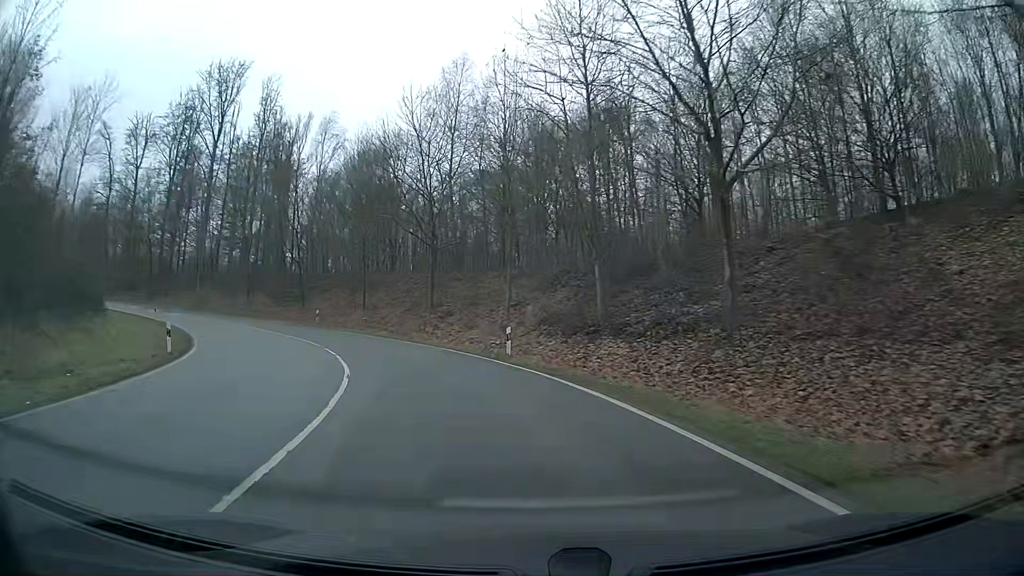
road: primary_link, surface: asphalt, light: Day
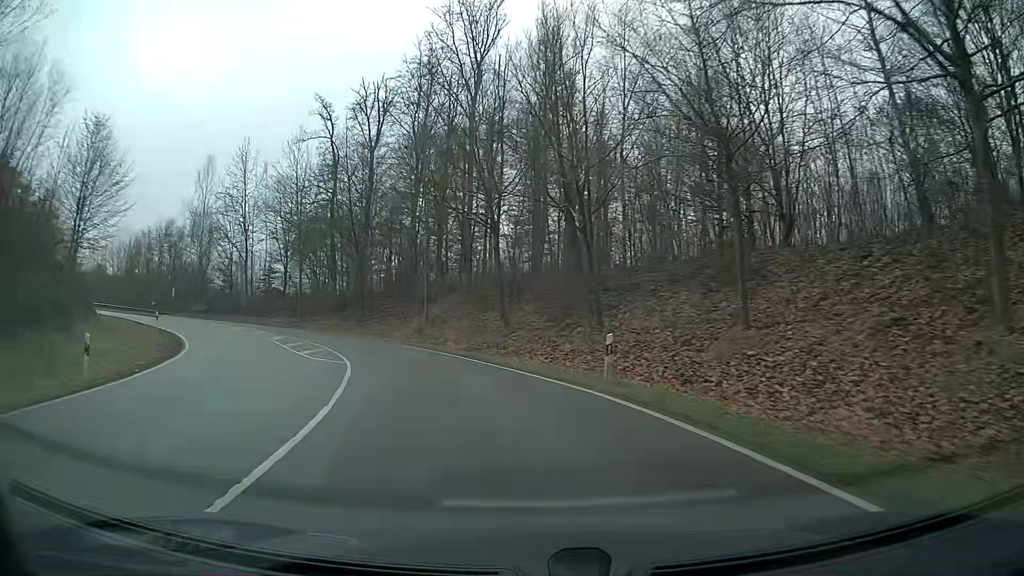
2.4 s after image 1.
(-7.7, +29.4) m; -30°
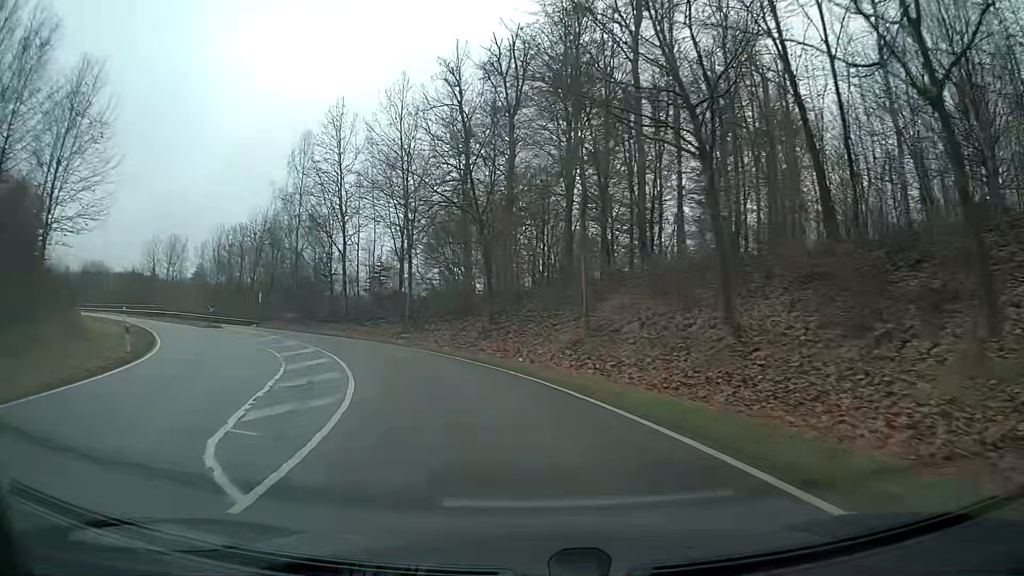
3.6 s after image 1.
(-2.0, +15.5) m; -15°
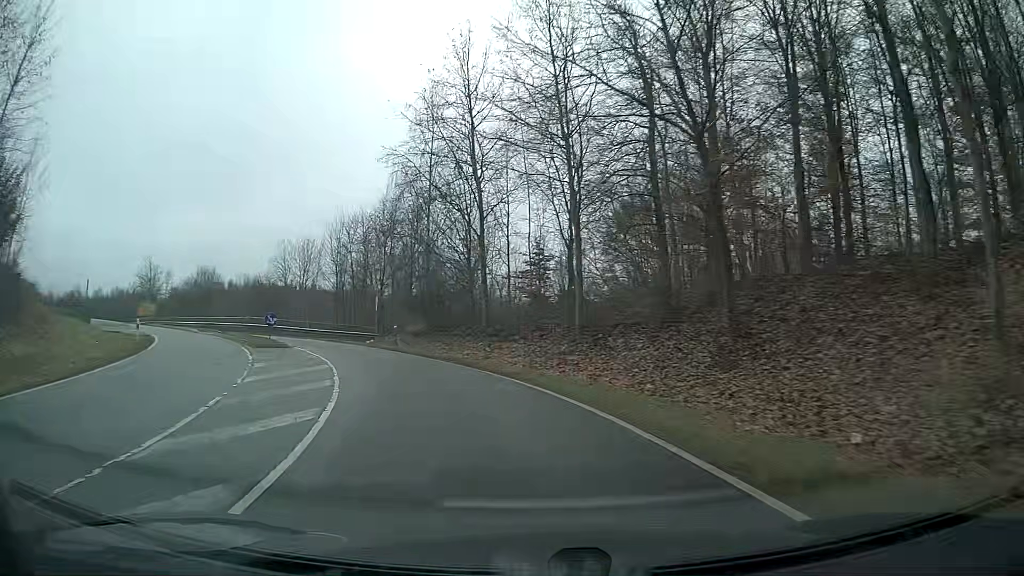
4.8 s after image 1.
(-2.1, +15.4) m; -16°
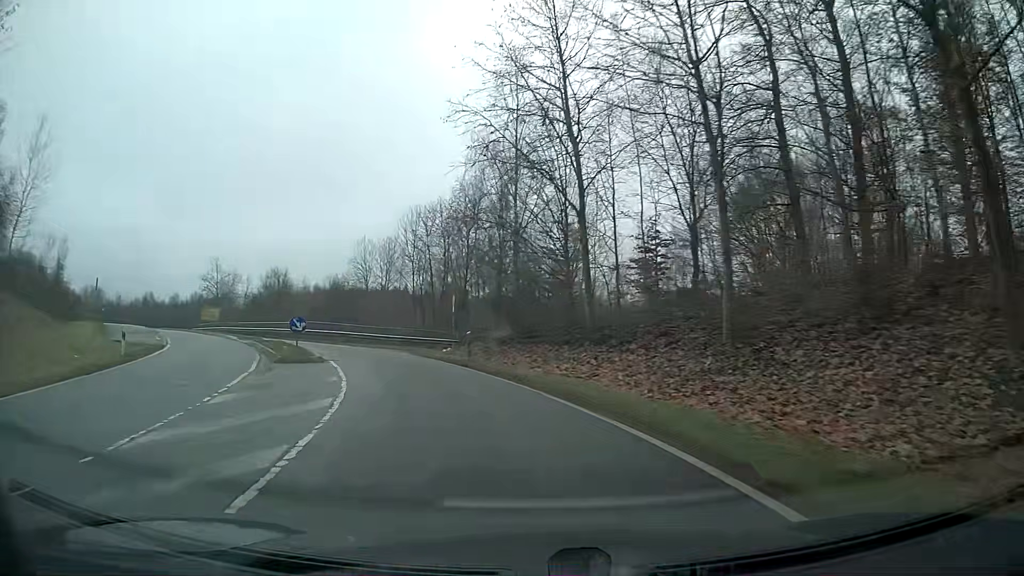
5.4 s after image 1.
(-0.5, +7.6) m; -8°
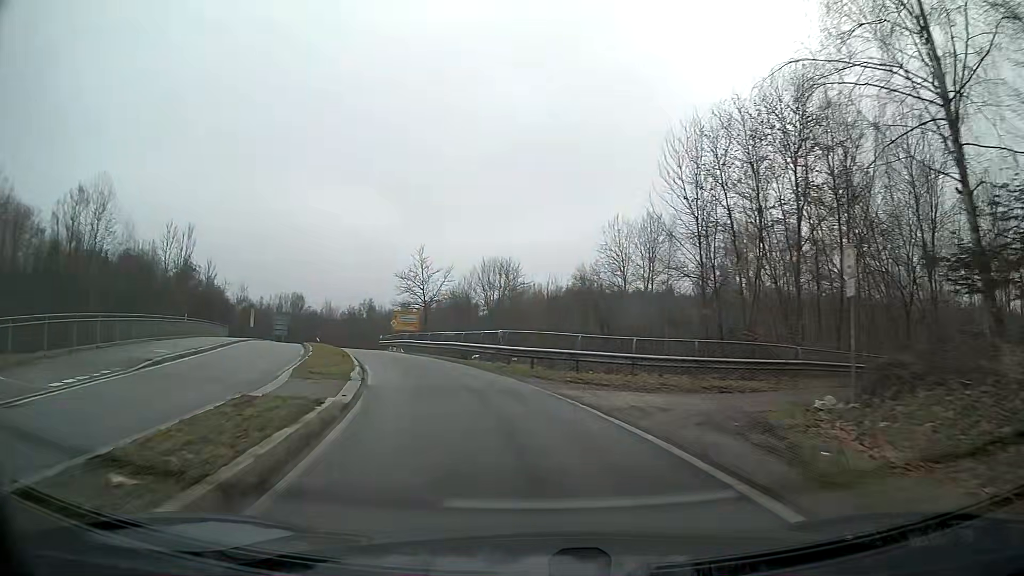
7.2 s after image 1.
(-4.3, +22.2) m; -21°
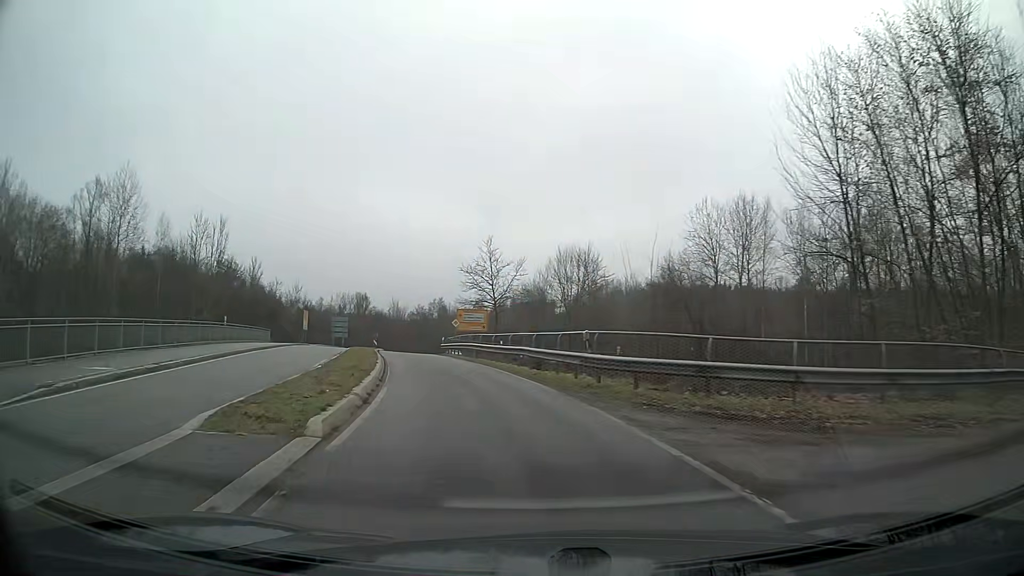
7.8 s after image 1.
(-0.4, +7.7) m; -6°
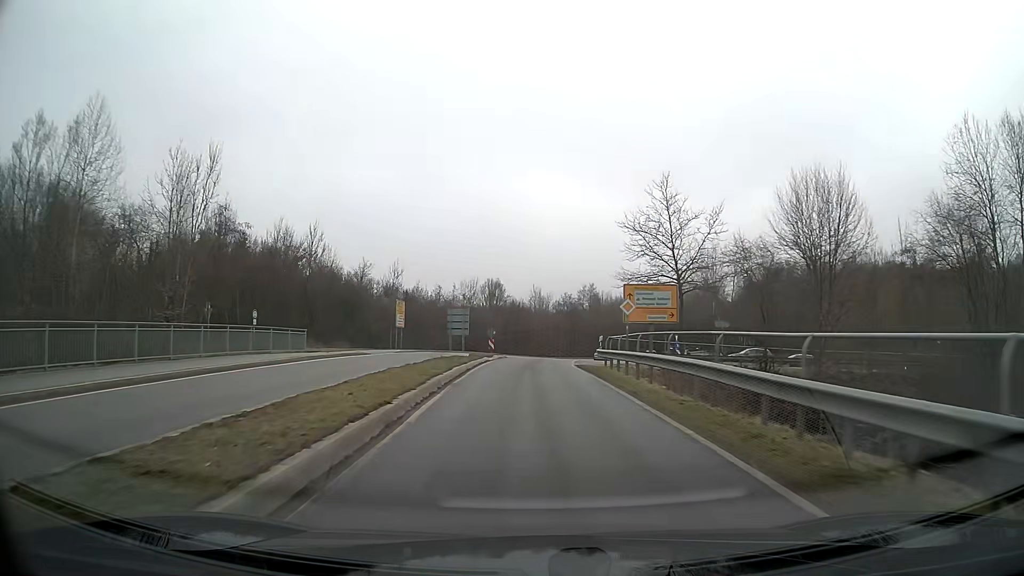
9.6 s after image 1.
(-2.8, +24.1) m; -11°
(0, +10) (0, +20) (0, +30) (+1, +40) (+2, +50) (+4, +60) (+6, +69) (+9, +79) (+12, +88) (+16, +98) m
